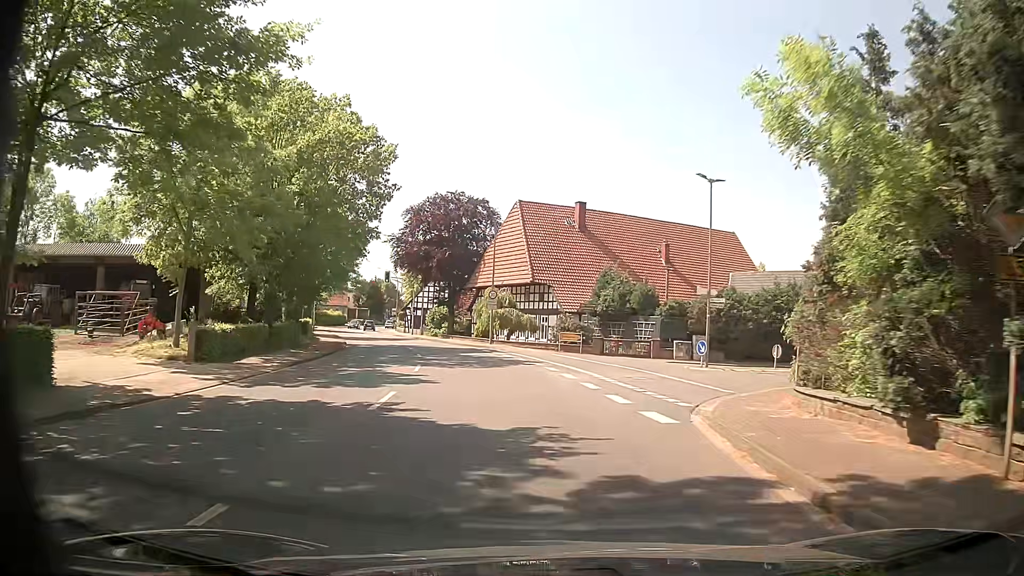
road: primary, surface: asphalt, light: Day
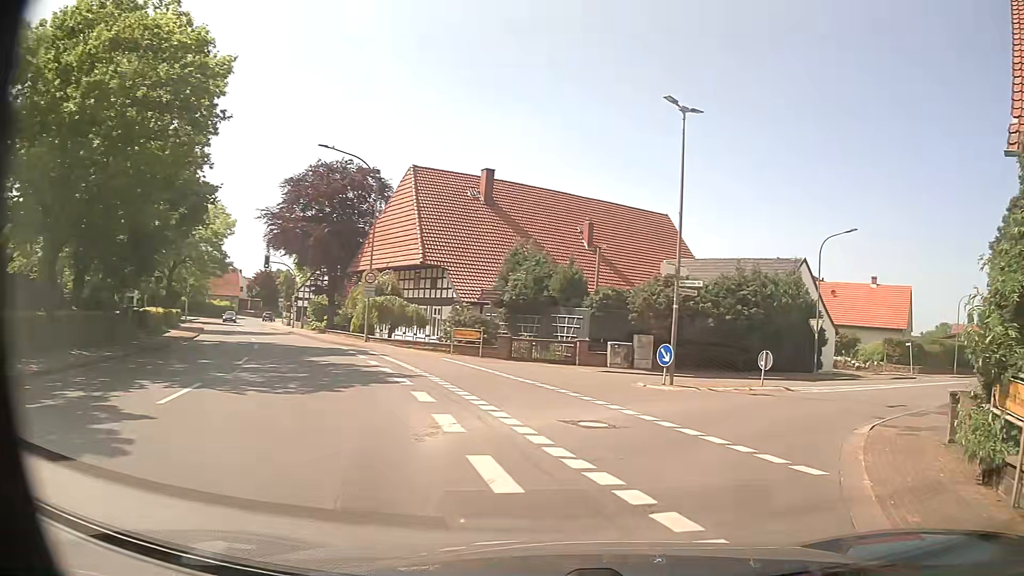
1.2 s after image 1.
(+0.4, +9.9) m; +7°
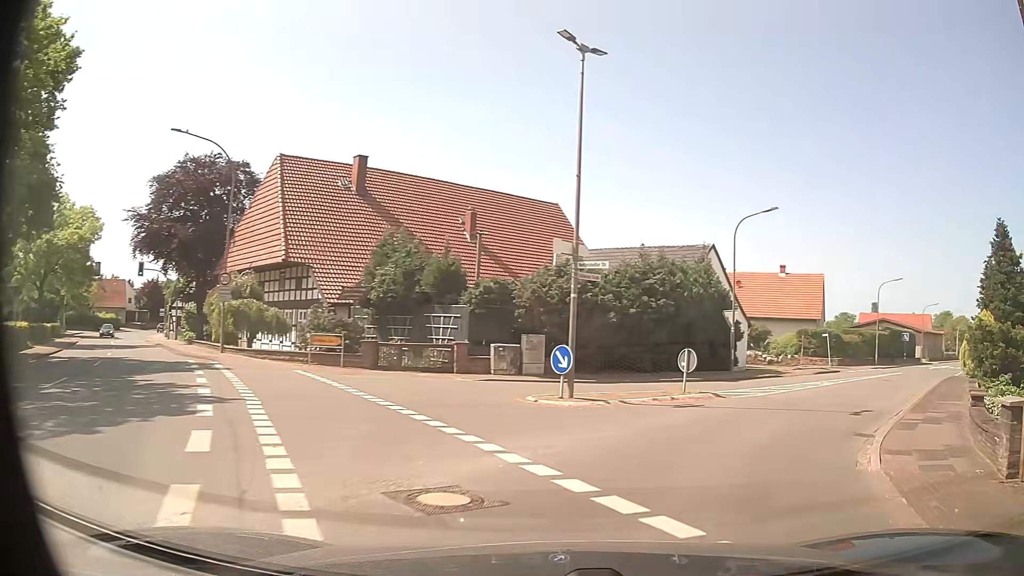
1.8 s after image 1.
(+0.4, +4.4) m; +11°
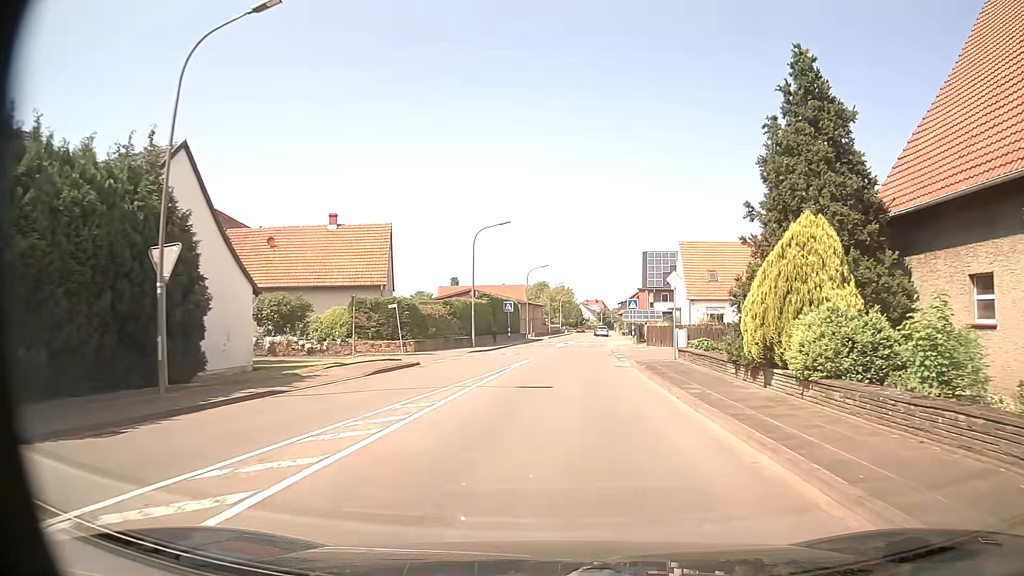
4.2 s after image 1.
(+6.8, +18.3) m; +35°
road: tertiary
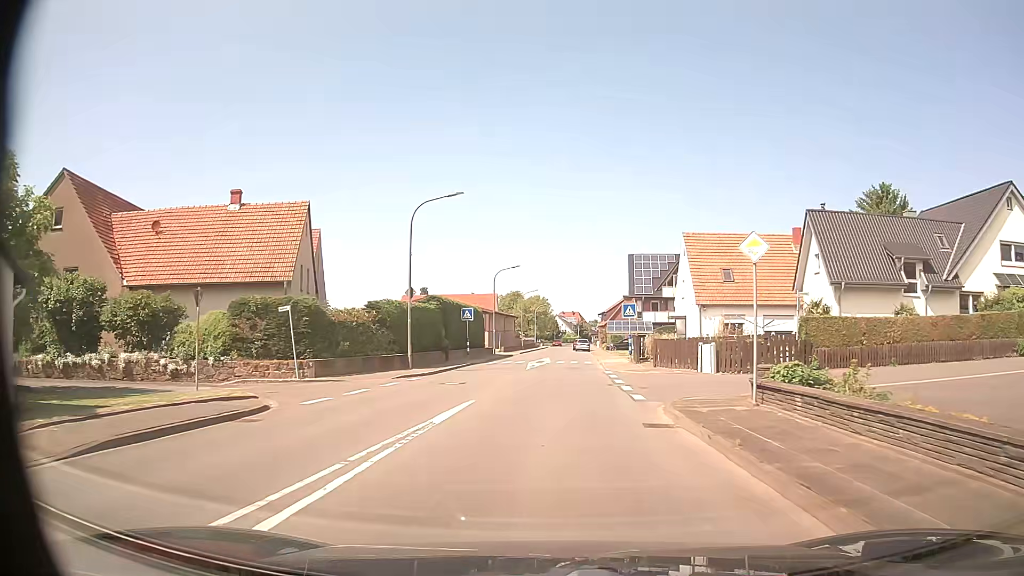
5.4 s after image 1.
(+0.4, +12.5) m; +3°
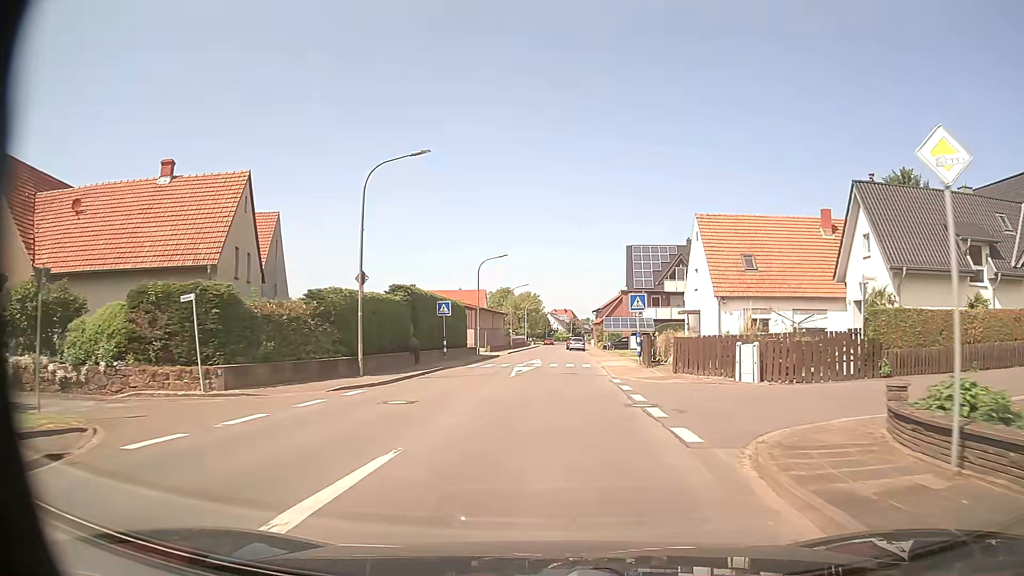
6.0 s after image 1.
(0.0, +6.8) m; +1°
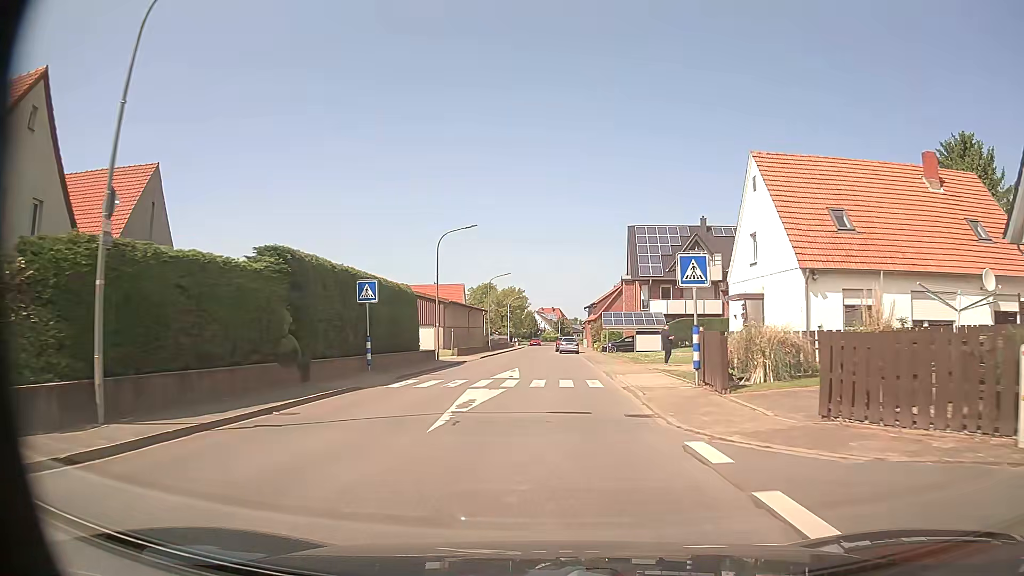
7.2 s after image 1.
(+0.2, +14.1) m; +1°
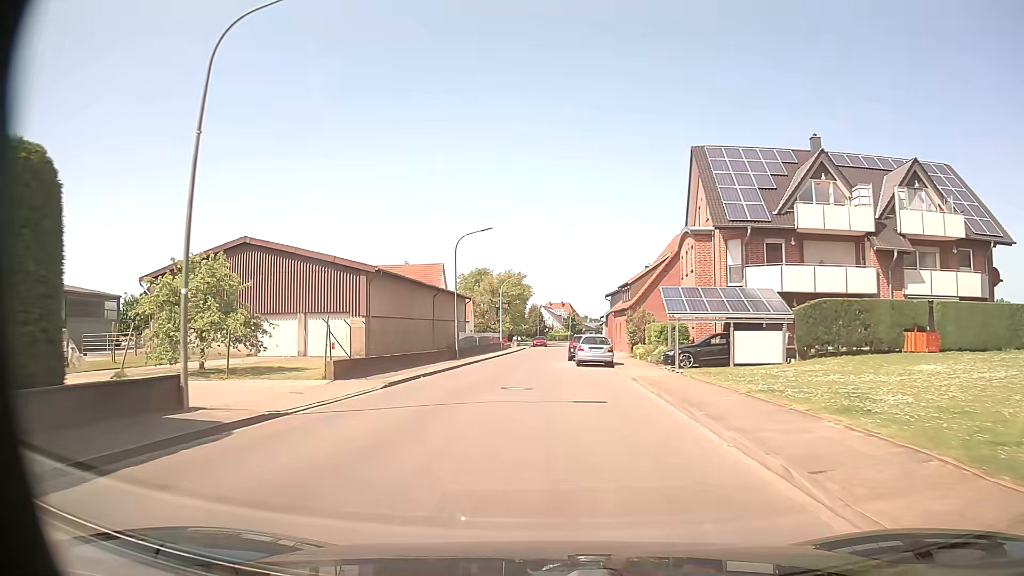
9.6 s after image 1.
(+0.2, +28.1) m; 0°
(0, +10) (-1, +20) (-1, +30) (-1, +40) (-1, +50) (-1, +60) (0, +70) (+1, +80) (+2, +90) (+2, +100) m
